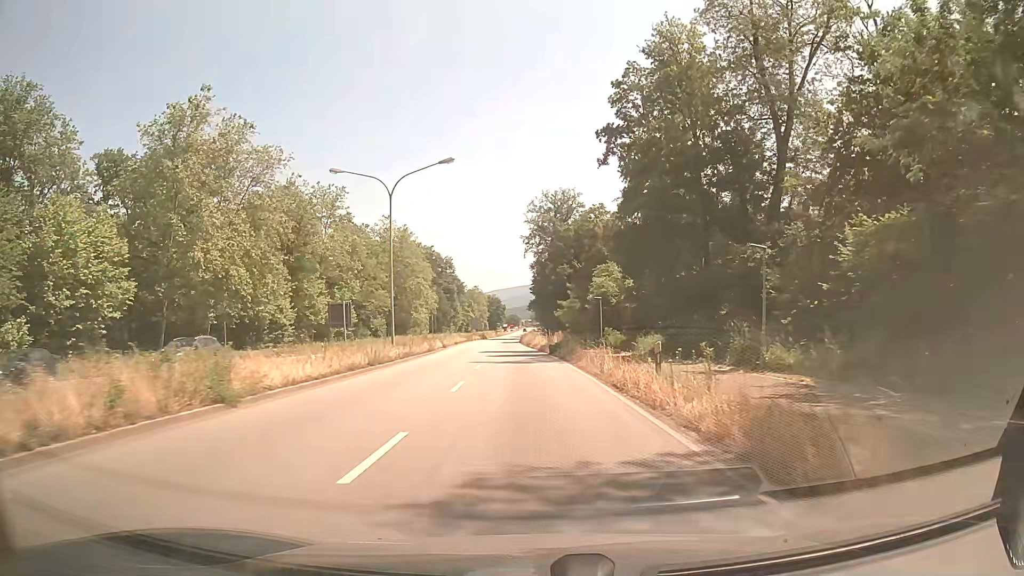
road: primary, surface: asphalt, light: Day
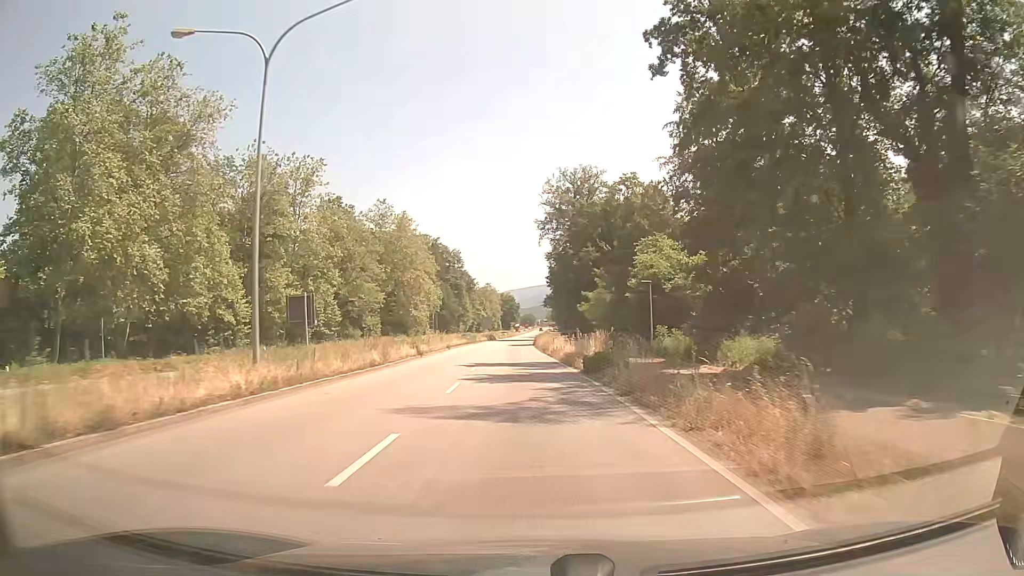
(-0.3, +18.6) m; -2°
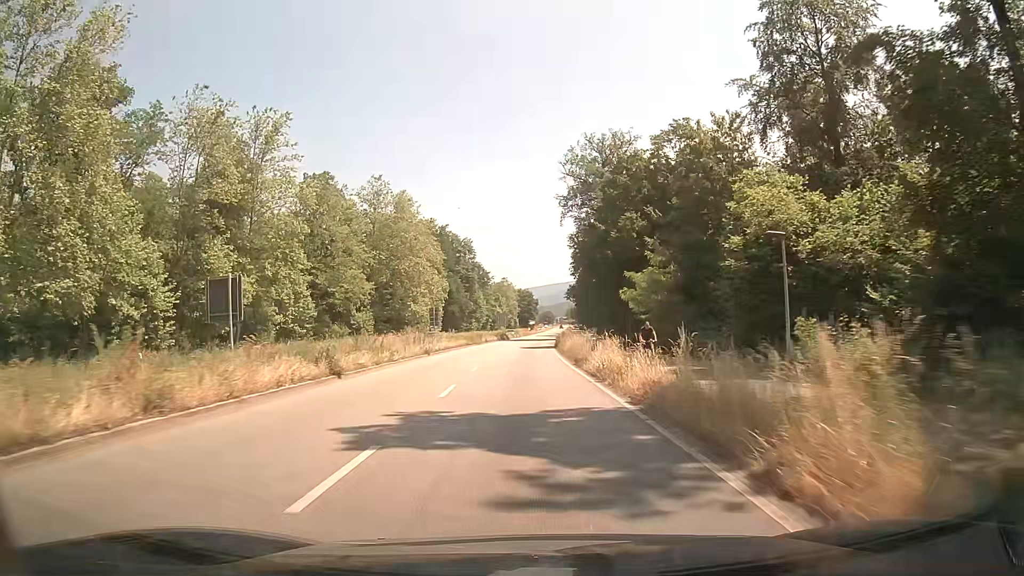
(-0.2, +19.4) m; -1°
(0, +10) (0, +20) (0, +30) (-1, +40) (-1, +50) (0, +60) (0, +70) (0, +80) (+1, +90) (+1, +100) m
